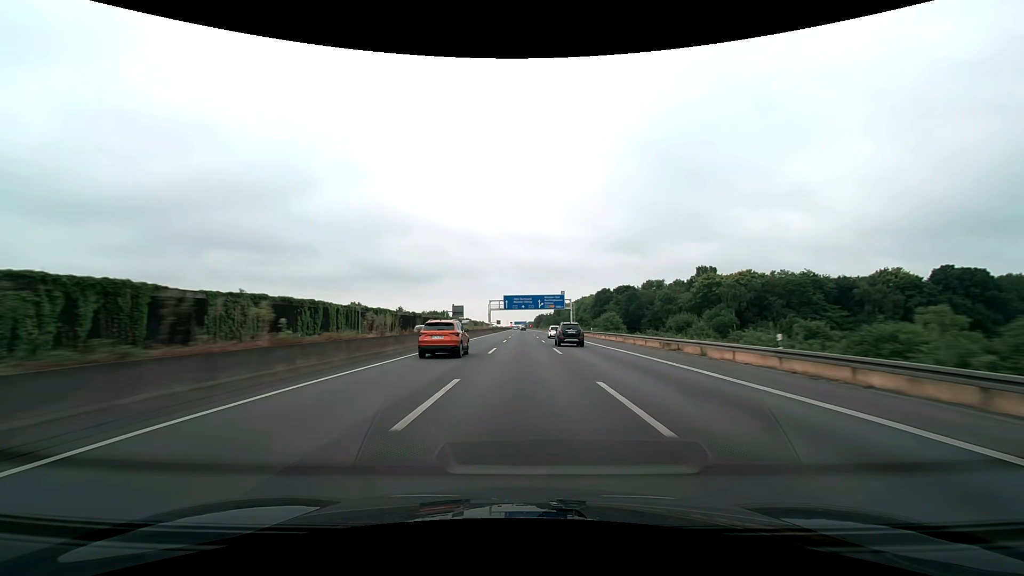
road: motorway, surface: asphalt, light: Day
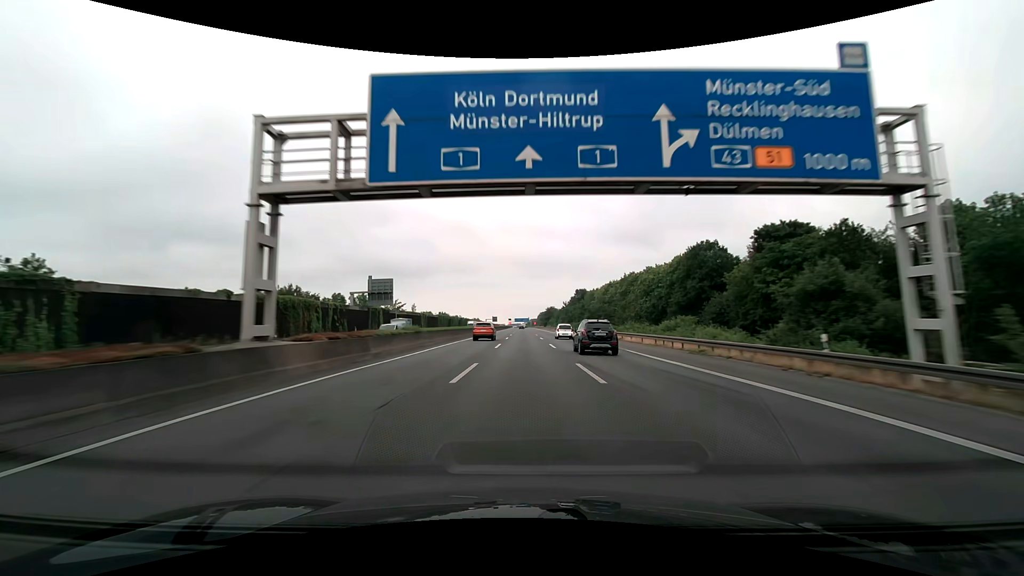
(-0.2, +103.0) m; 0°
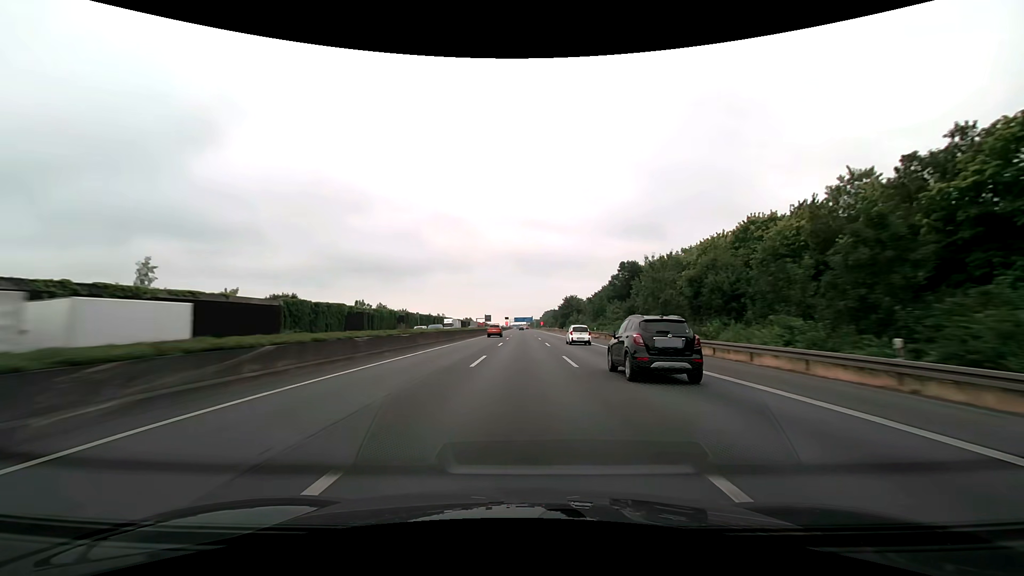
(0.0, +103.2) m; 0°
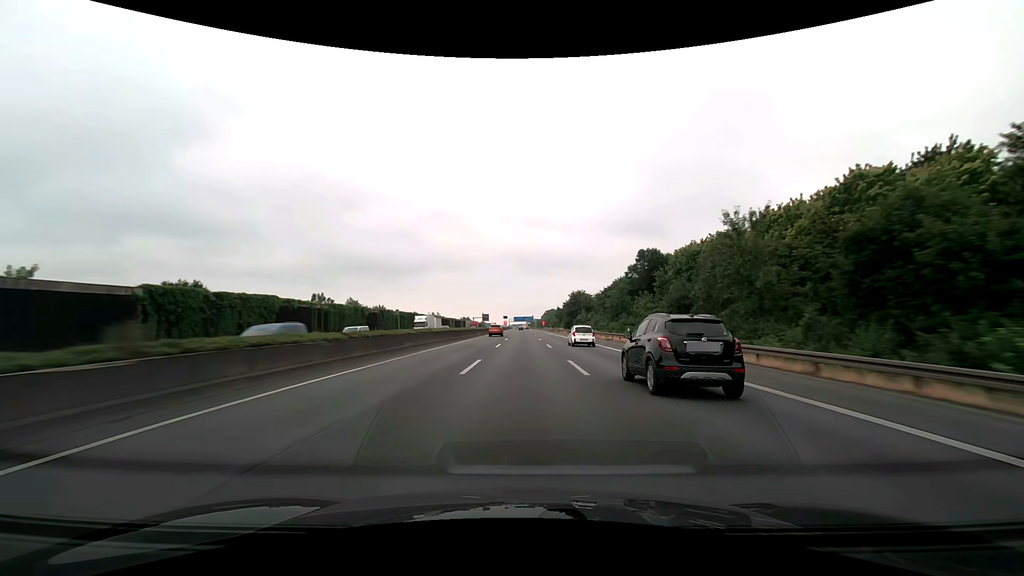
(0.0, +20.7) m; 0°
(0, +10) (0, +20) (0, +30) (0, +40) (0, +50) (0, +60) (0, +70) (0, +80) (0, +90) (0, +100) m
